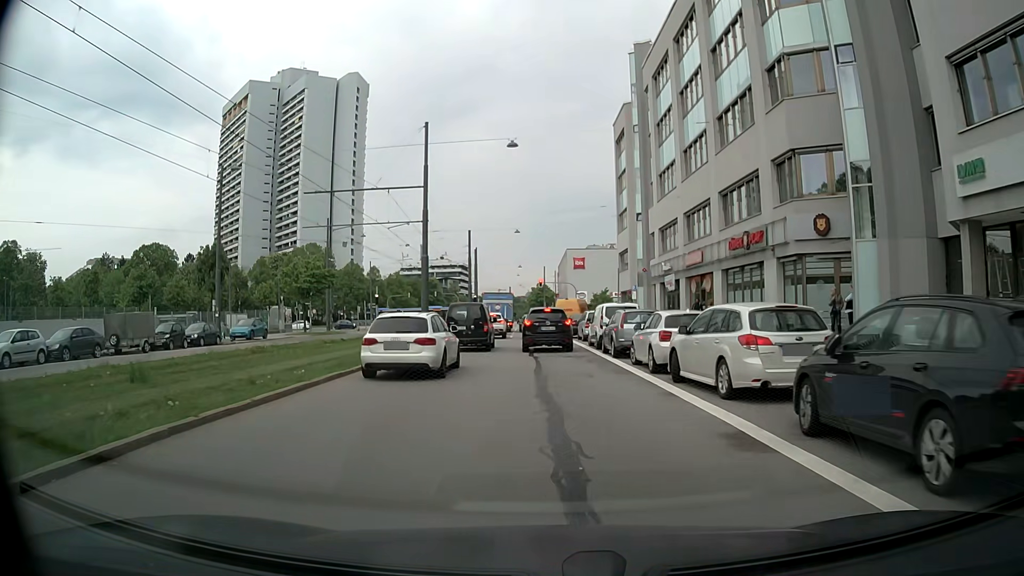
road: secondary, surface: asphalt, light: Day
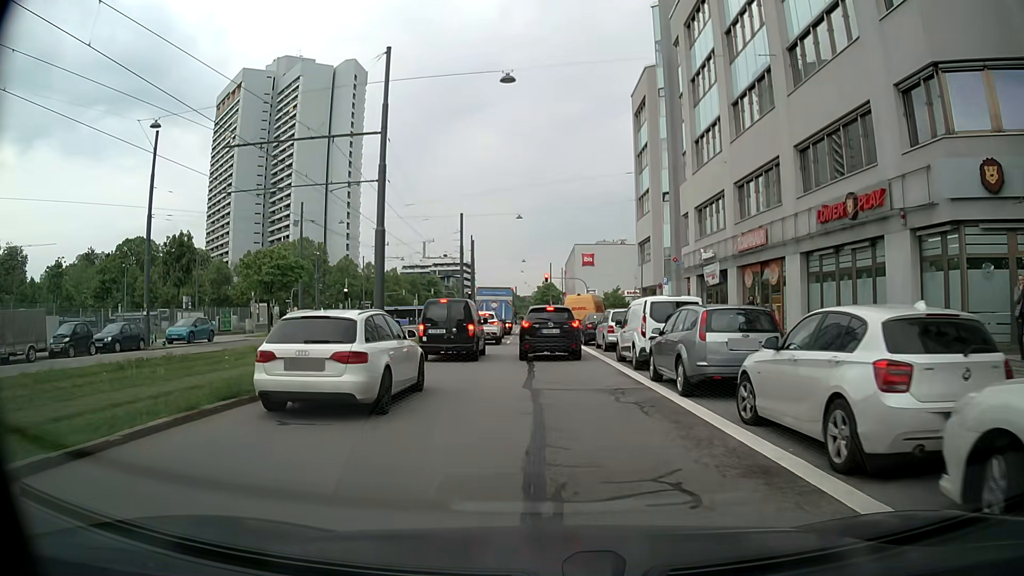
(0.0, +9.9) m; 0°
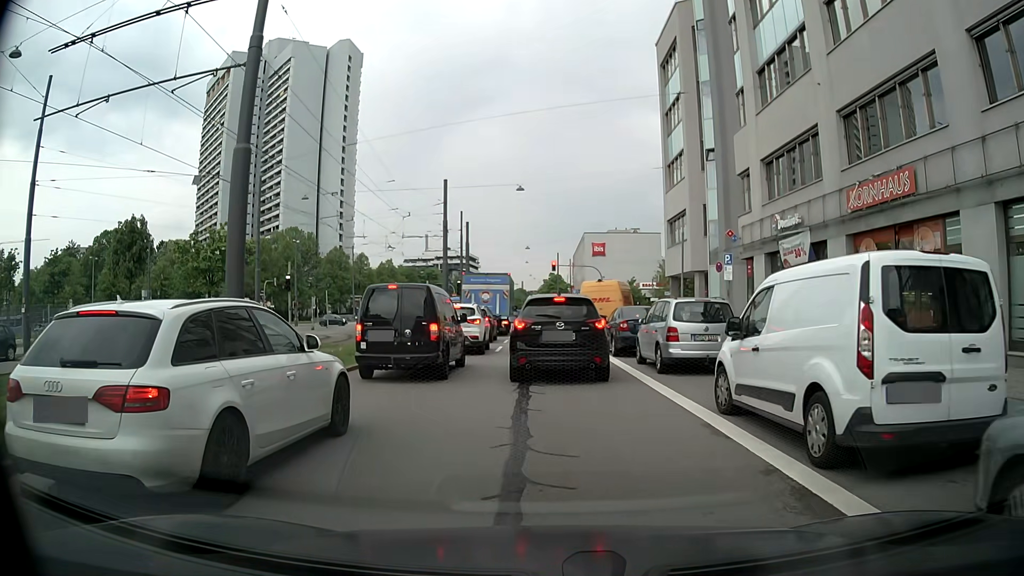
(-0.2, +10.9) m; 0°
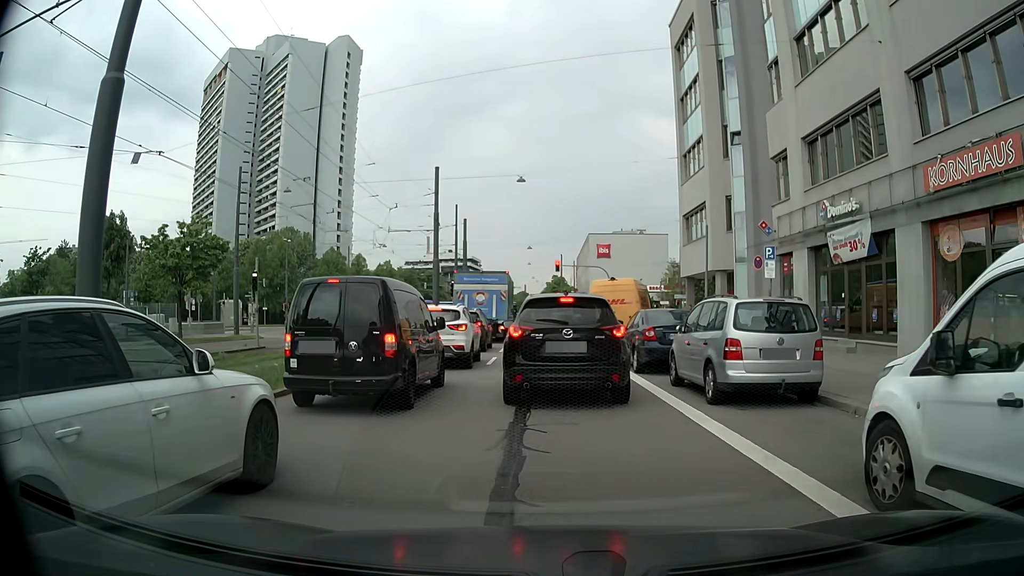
(-0.1, +4.2) m; -2°
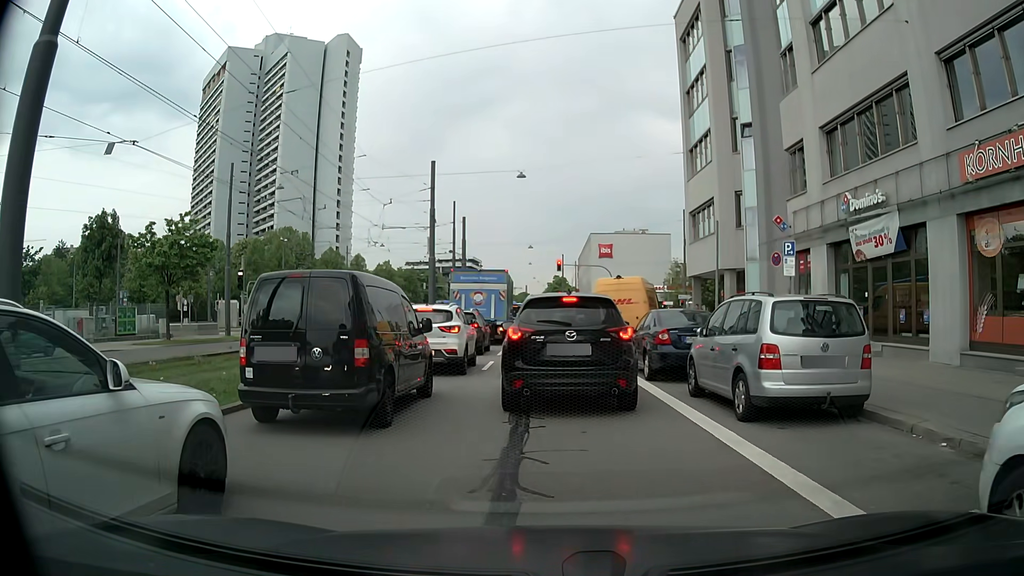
(0.0, +1.5) m; 0°
